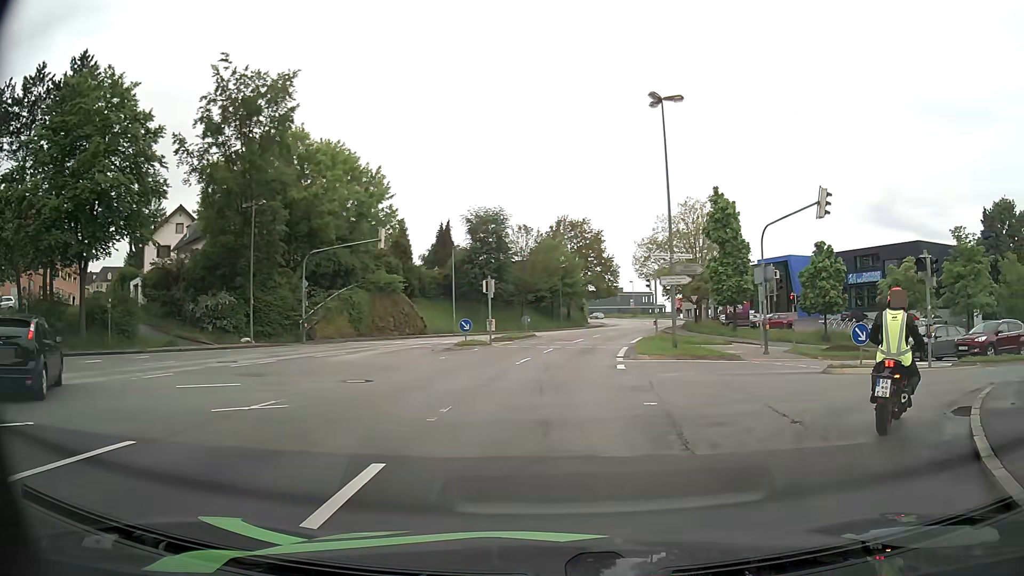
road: tertiary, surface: asphalt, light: Day
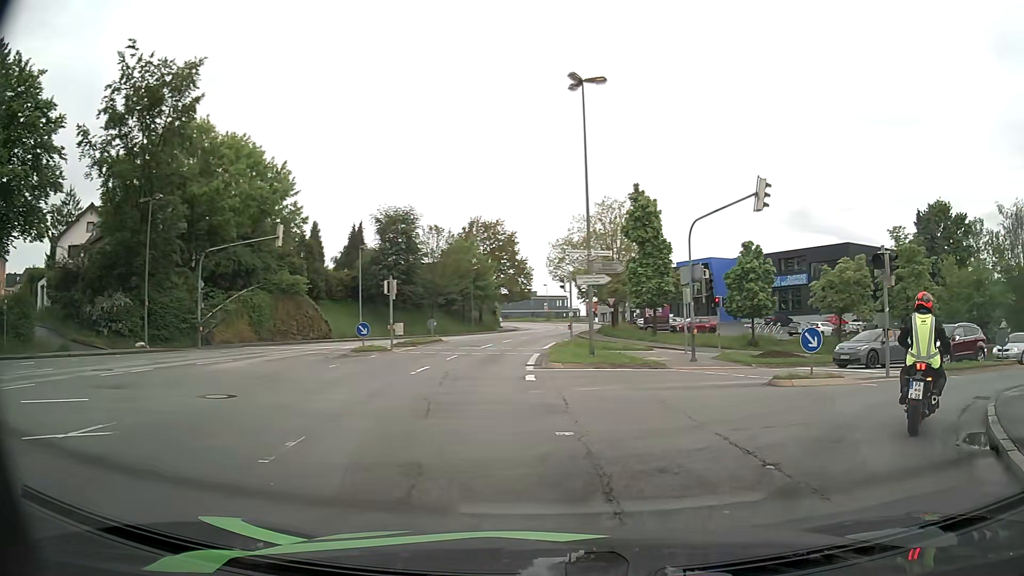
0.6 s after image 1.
(+0.2, +2.6) m; +8°
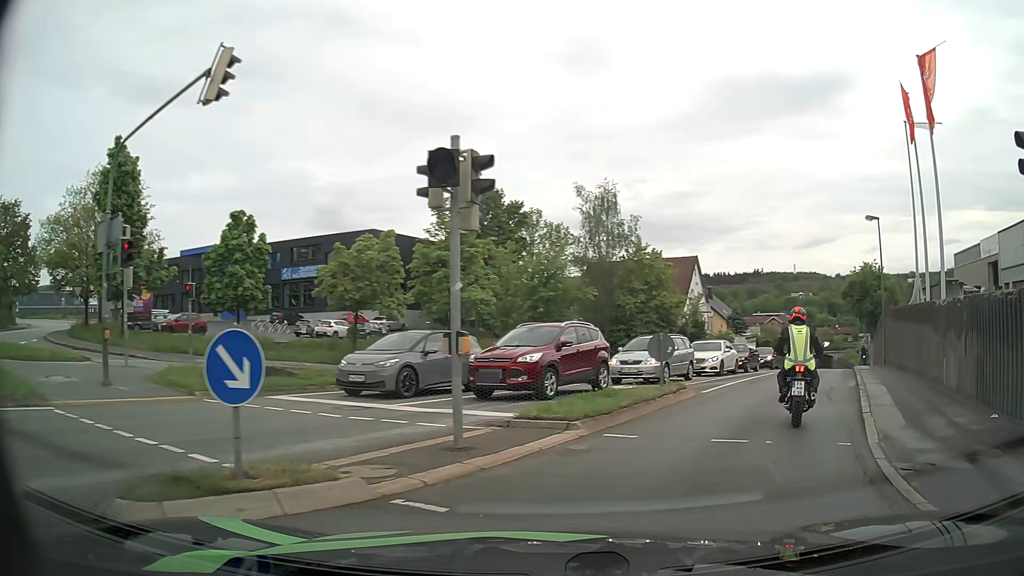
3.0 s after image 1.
(+3.9, +10.4) m; +42°
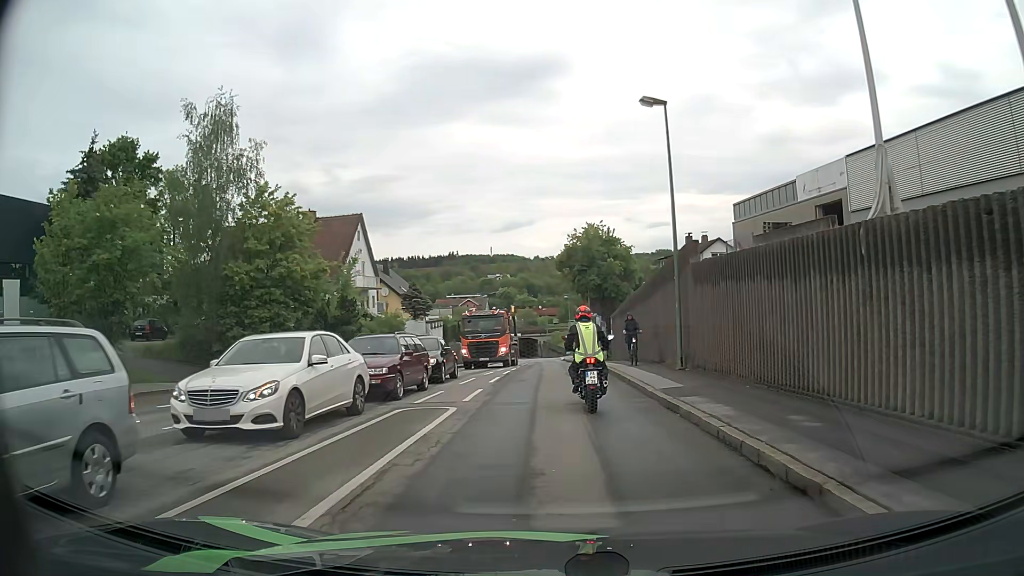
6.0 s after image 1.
(+5.4, +16.9) m; +26°
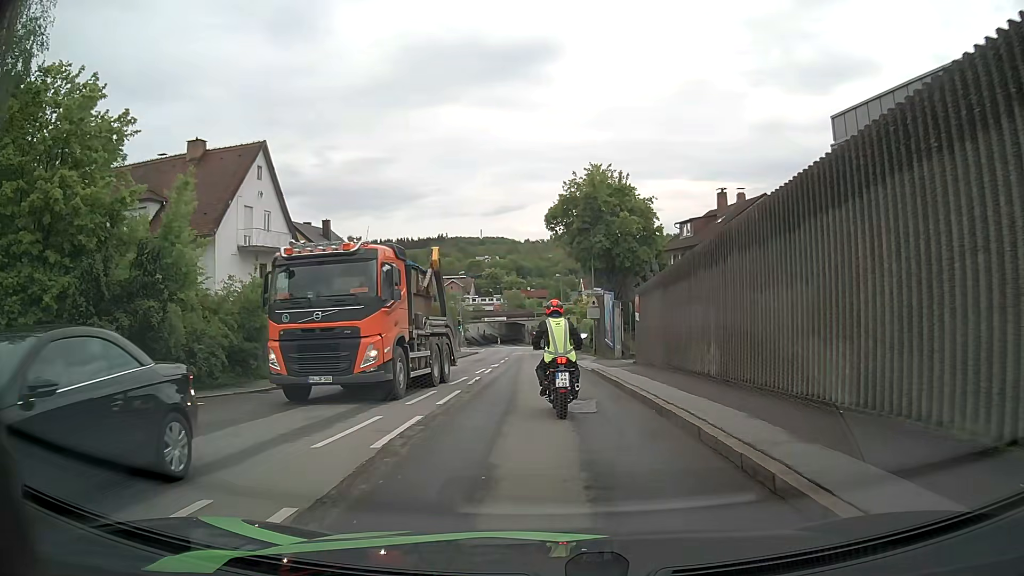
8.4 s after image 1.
(+0.1, +17.1) m; +1°
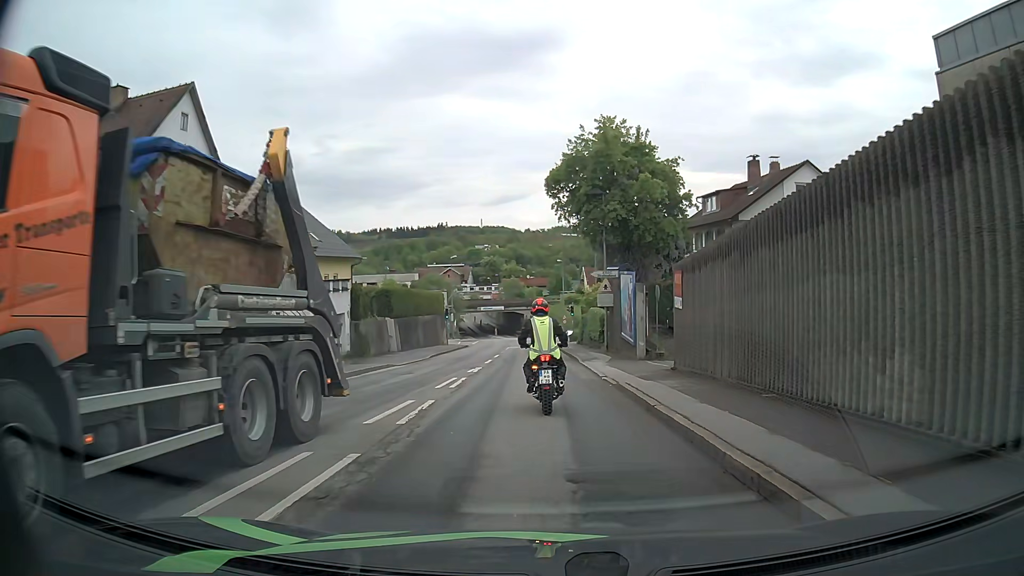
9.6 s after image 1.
(-0.1, +8.3) m; -1°
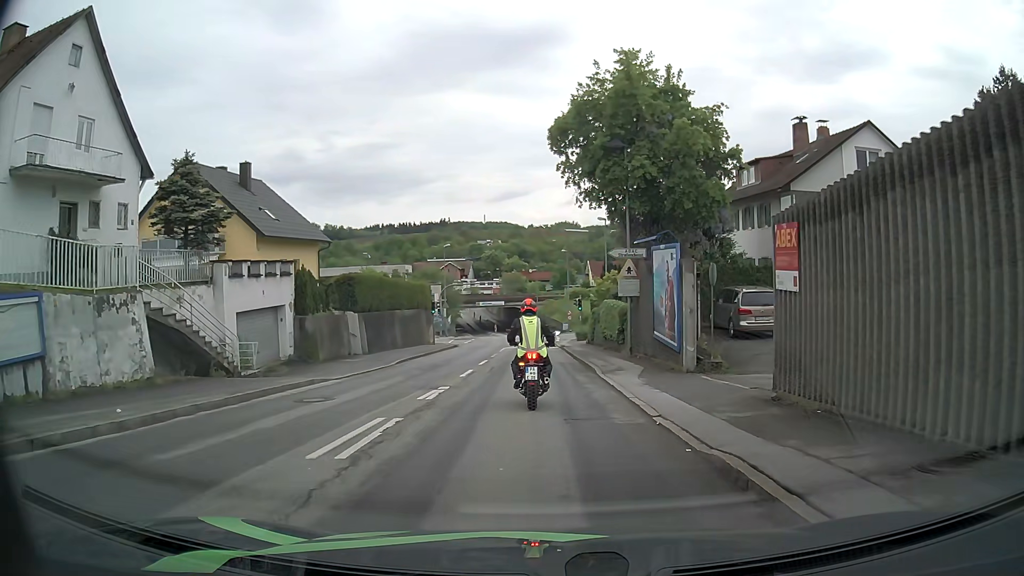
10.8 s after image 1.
(0.0, +8.4) m; 0°
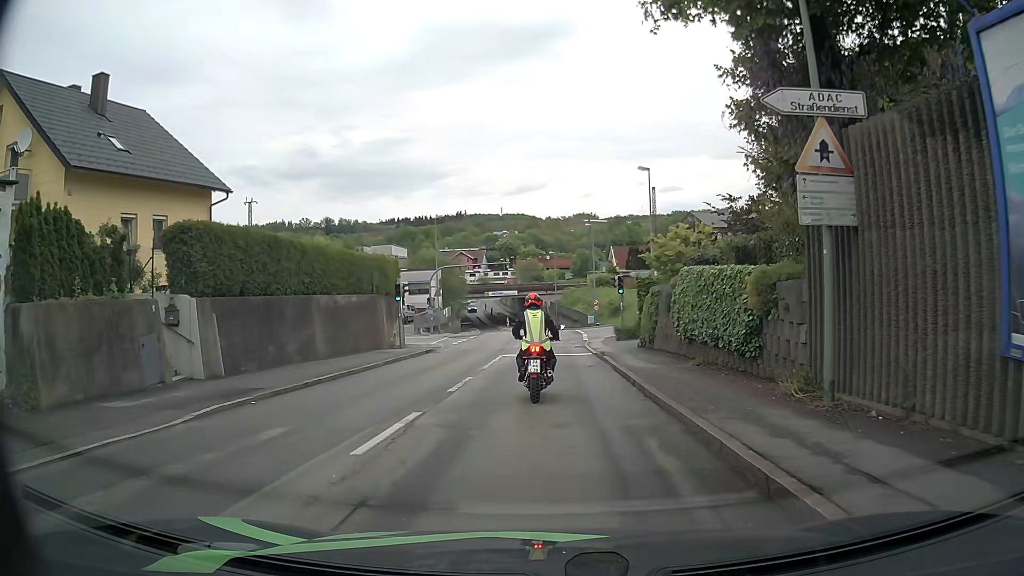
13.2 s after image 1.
(-0.3, +16.8) m; -2°
(0, +10) (0, +20) (0, +30) (0, +40) (-6, +48) (-16, +50) (-26, +49) (-35, +47) (-45, +46) (-55, +44) m
